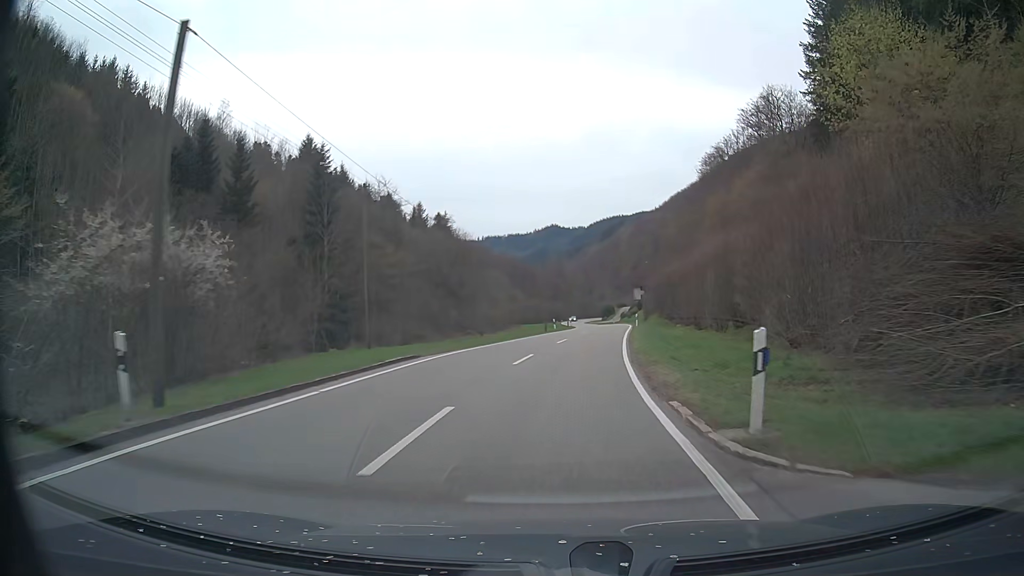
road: tertiary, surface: asphalt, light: Day
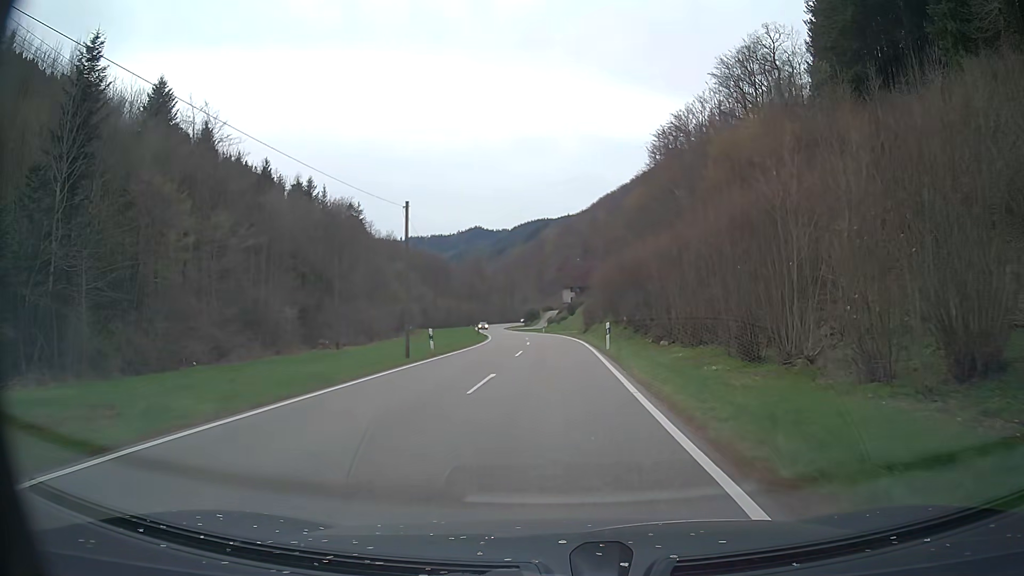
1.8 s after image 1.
(+1.5, +29.8) m; +6°
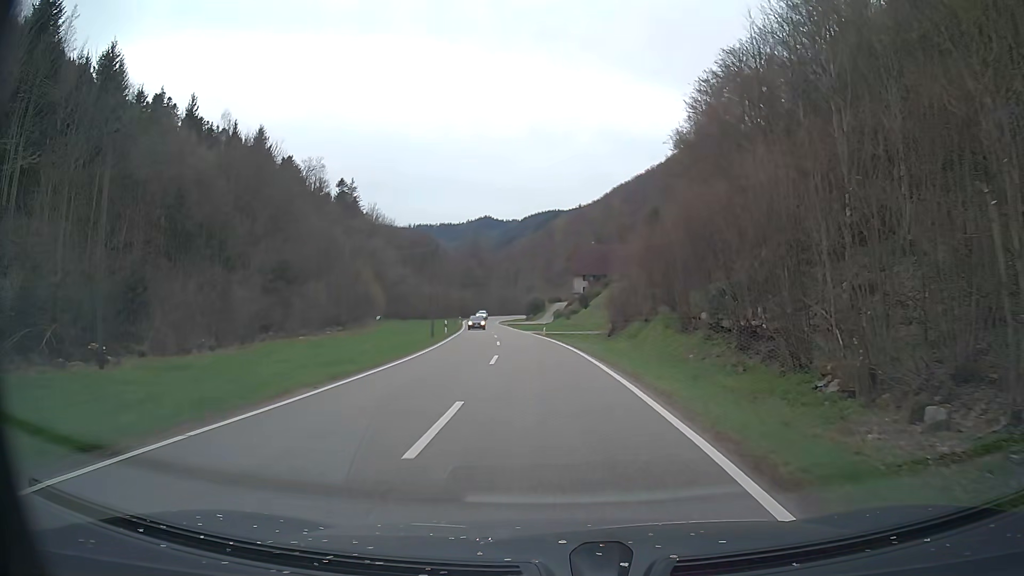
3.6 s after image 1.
(+0.2, +29.3) m; 0°
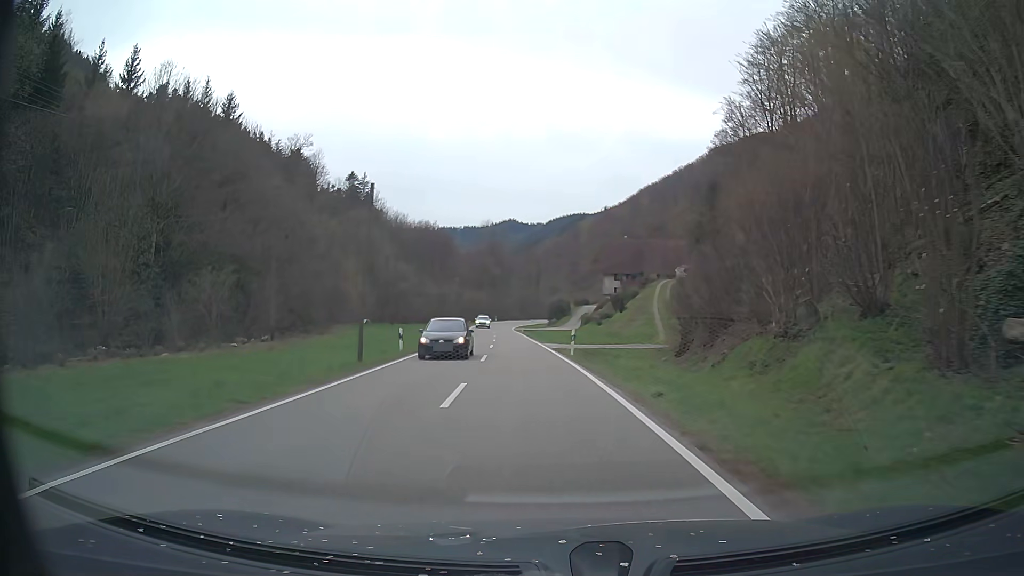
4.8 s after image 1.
(-0.3, +20.3) m; -2°
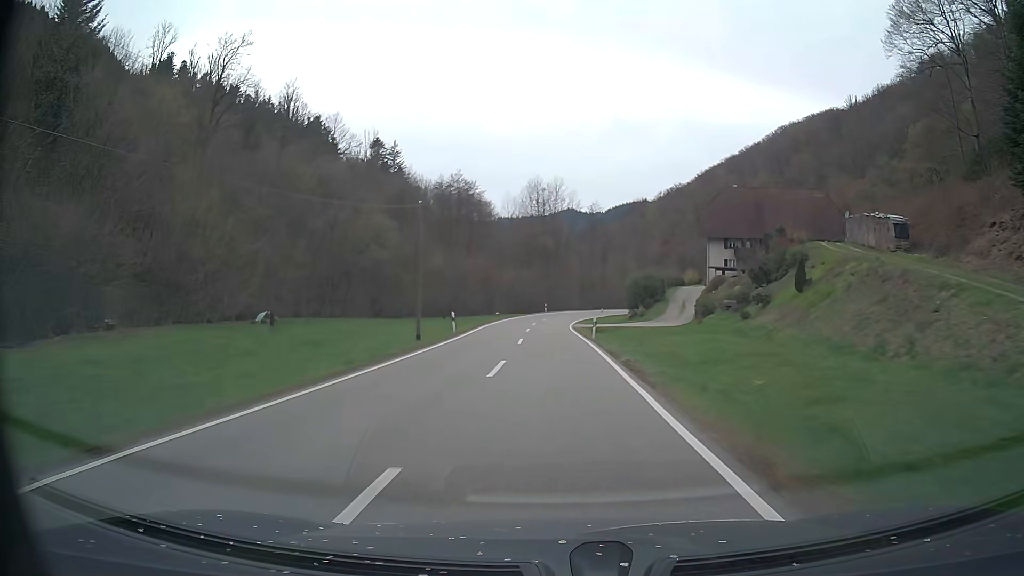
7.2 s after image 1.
(-2.5, +44.8) m; -5°
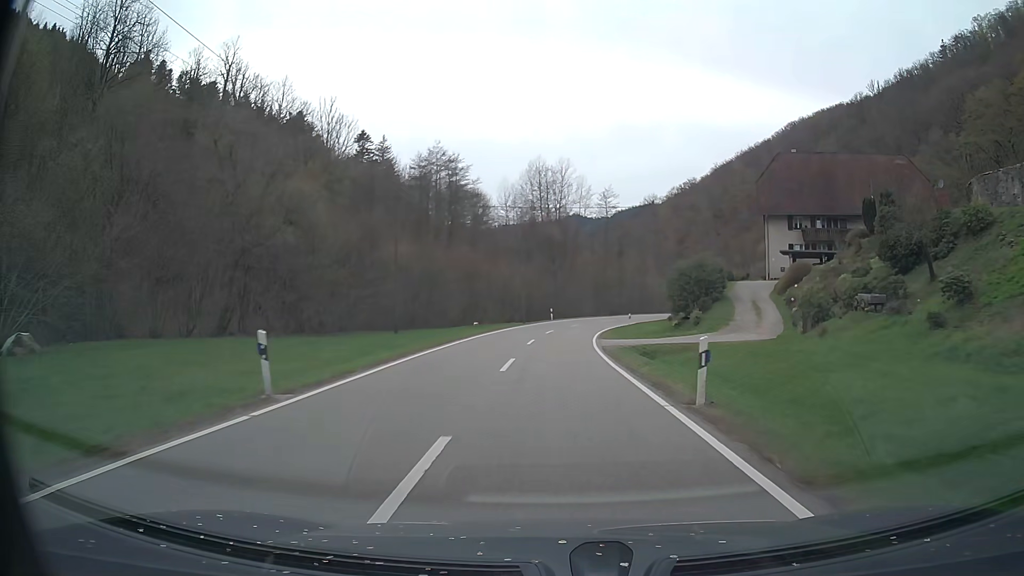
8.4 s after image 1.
(0.0, +22.5) m; 0°
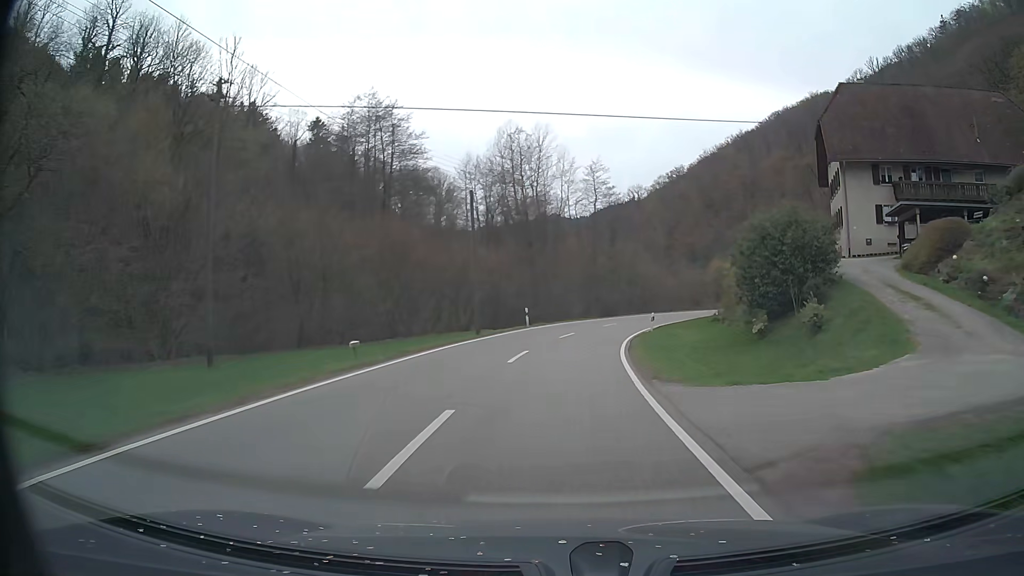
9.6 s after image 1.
(+0.1, +22.3) m; +1°
(0, +10) (+1, +20) (+2, +30) (+4, +40) (+7, +49) (+11, +58) (+16, +67) (+22, +75) (+27, +84) (+32, +92) m
